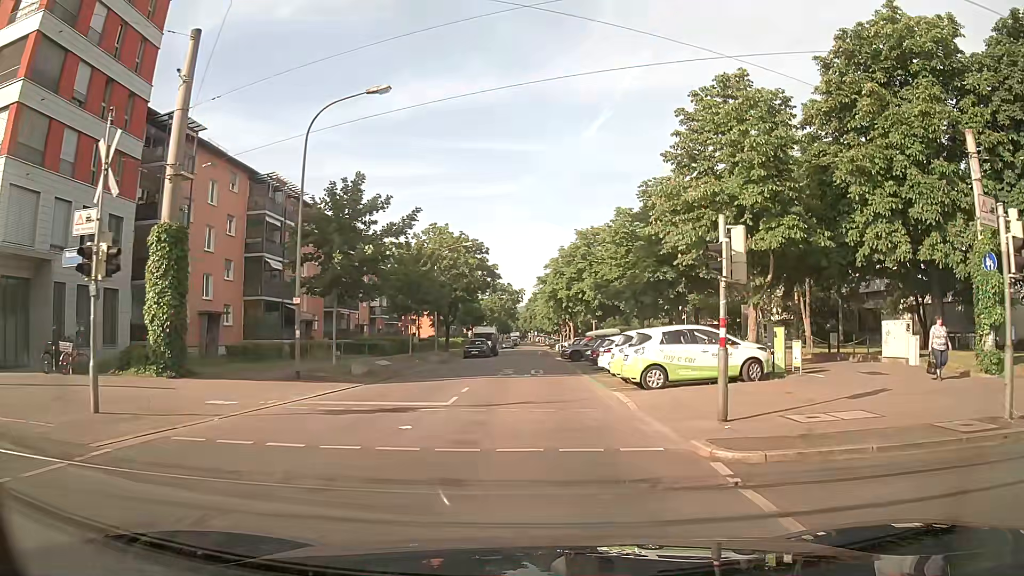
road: residential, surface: asphalt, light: Day
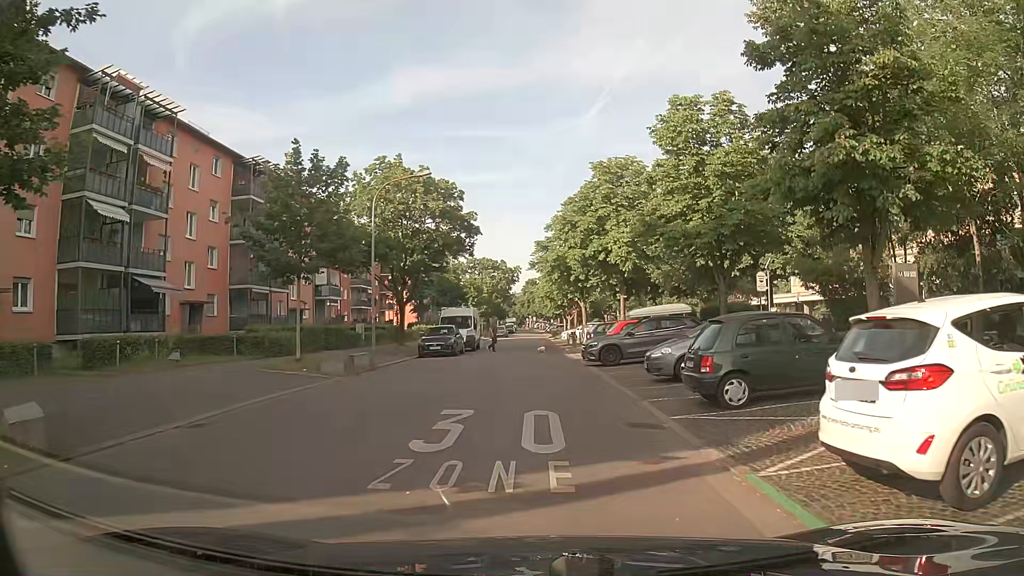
(-0.5, +19.2) m; -1°
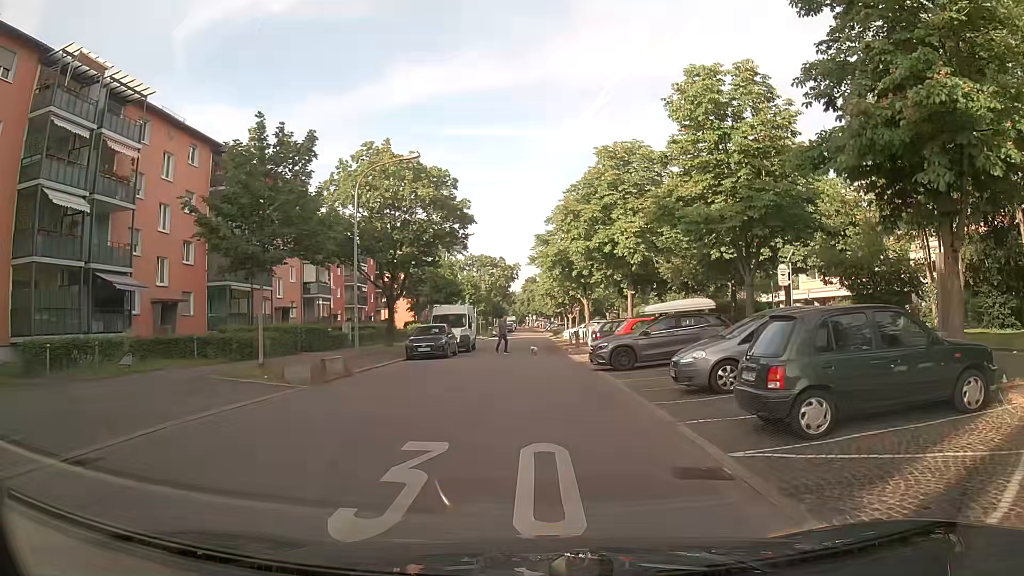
(0.0, +3.0) m; -1°
